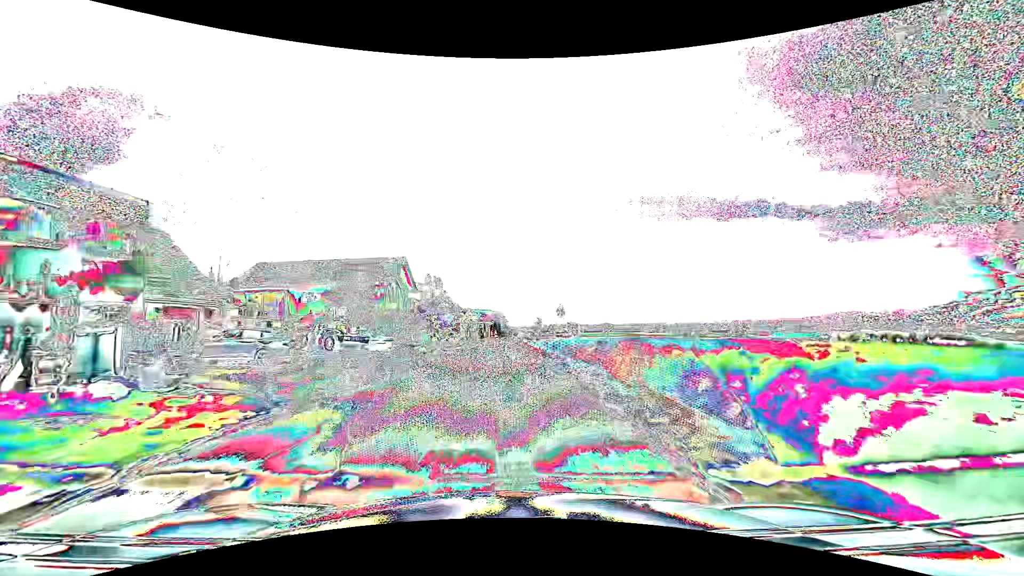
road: tertiary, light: Day
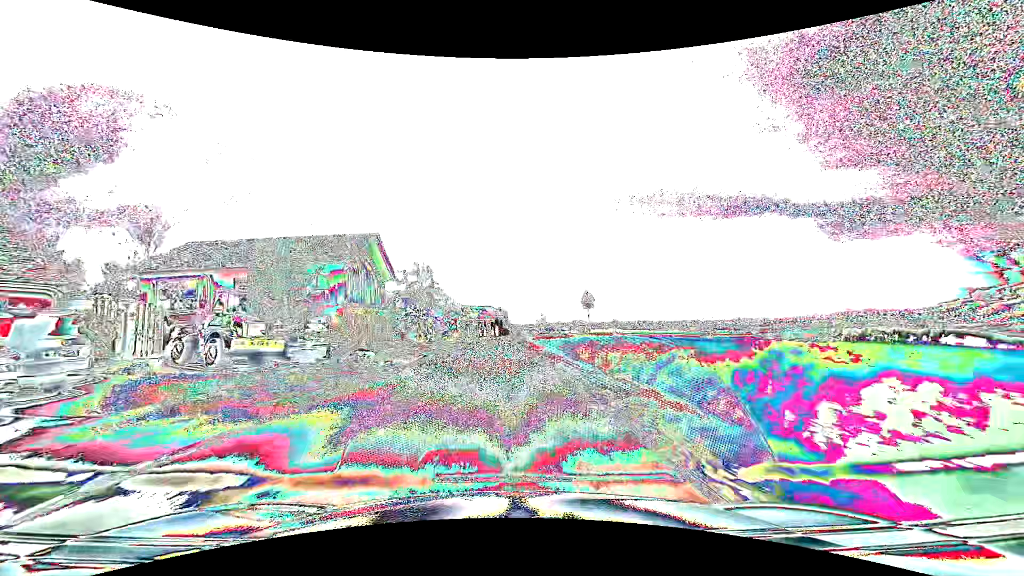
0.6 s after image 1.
(0.0, +11.9) m; 0°
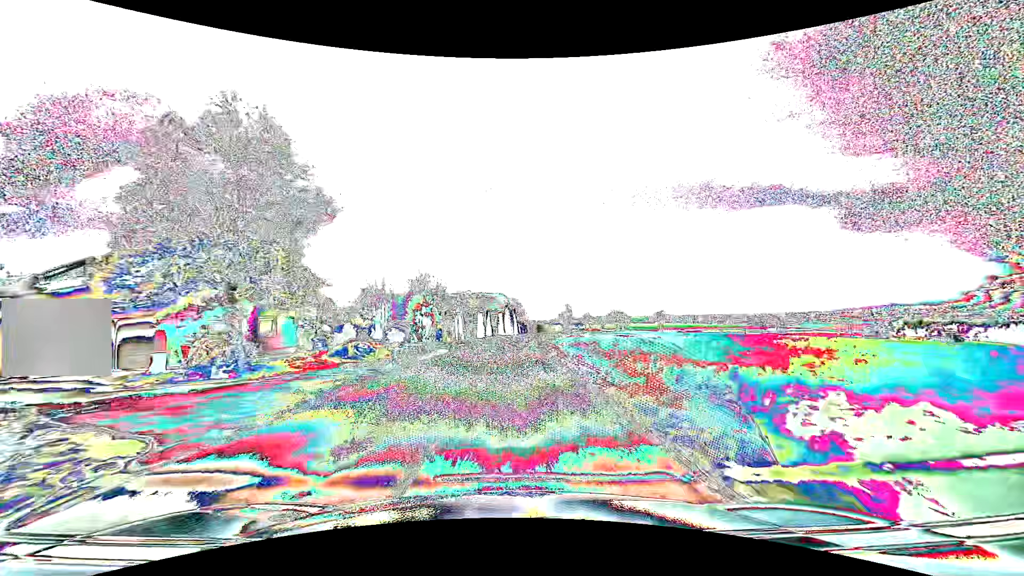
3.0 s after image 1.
(-0.6, +45.5) m; -2°
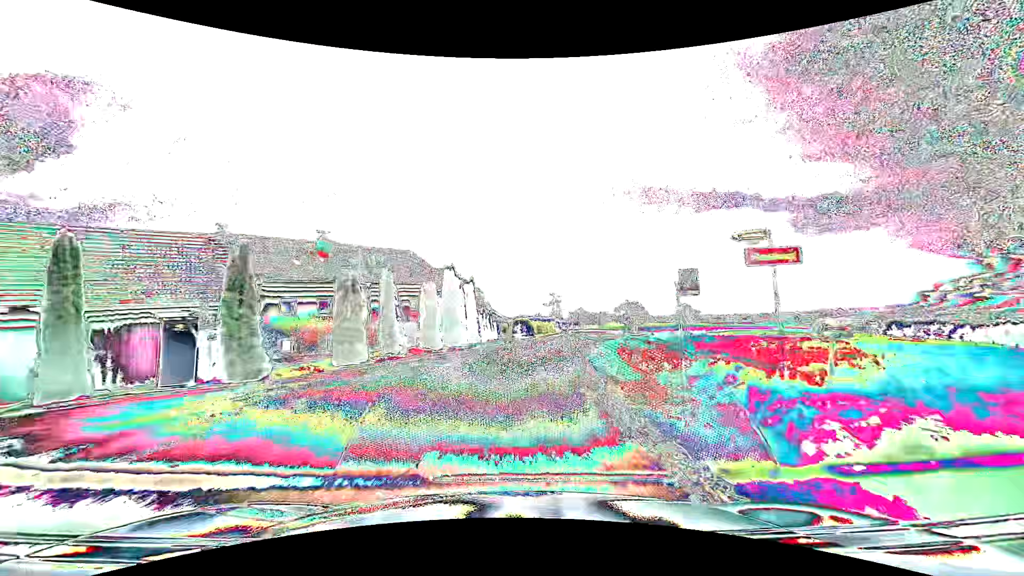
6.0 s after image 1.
(+1.0, +51.2) m; +4°
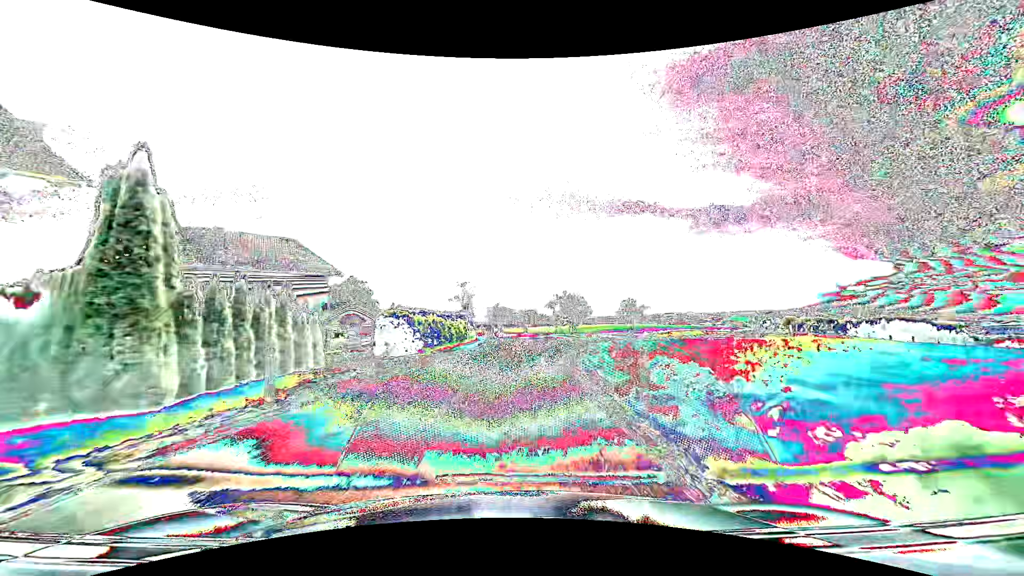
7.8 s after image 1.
(+2.4, +27.3) m; +10°
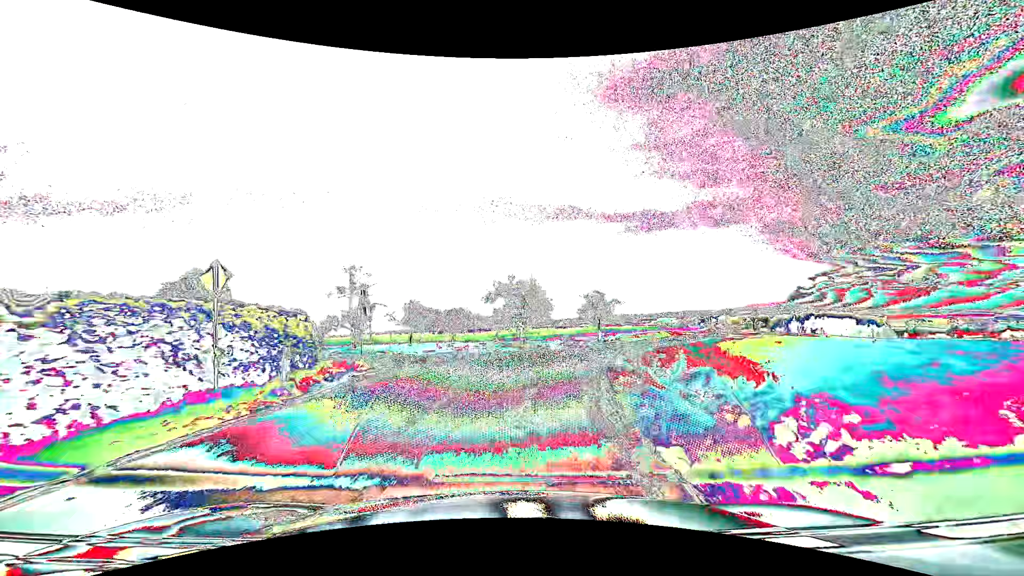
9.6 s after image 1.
(+1.8, +24.9) m; +7°
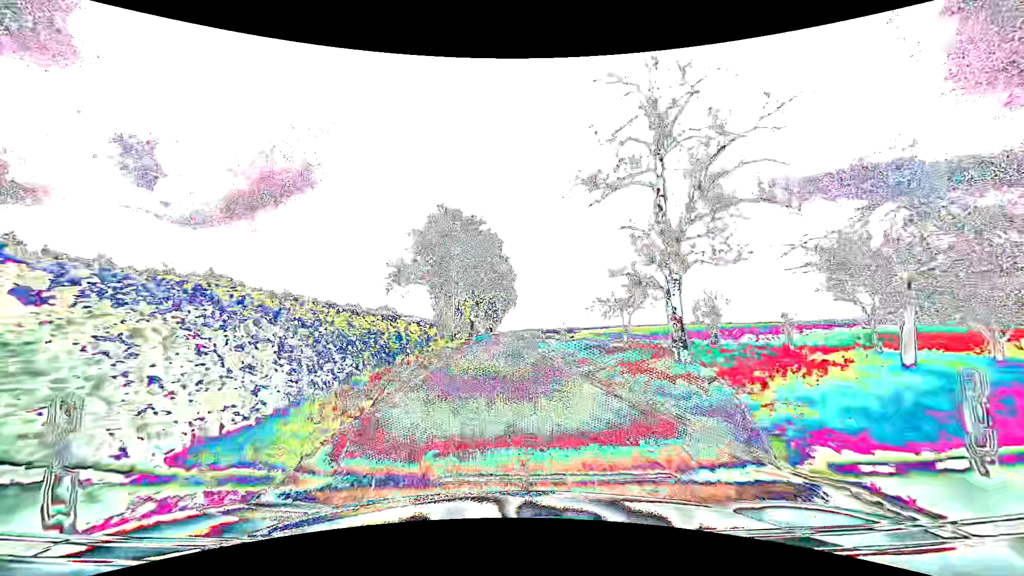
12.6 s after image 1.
(-7.9, +33.4) m; -38°
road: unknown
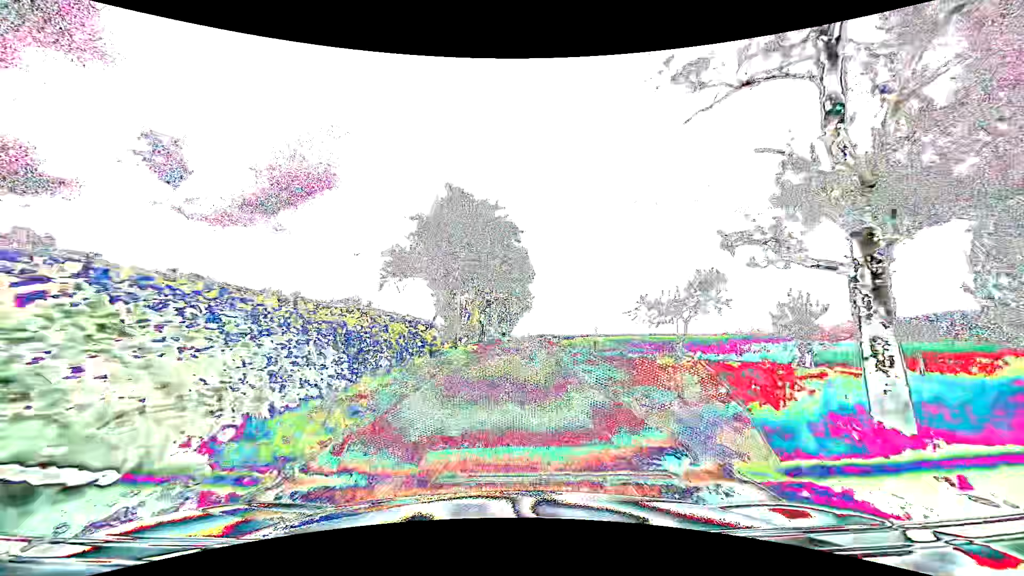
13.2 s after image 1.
(-0.2, +6.4) m; -2°
(0, +10) (0, +20) (+1, +30) (+1, +40) (+2, +50) (+3, +60) (+3, +70) (+4, +80) (+4, +90) (+4, +100) m
